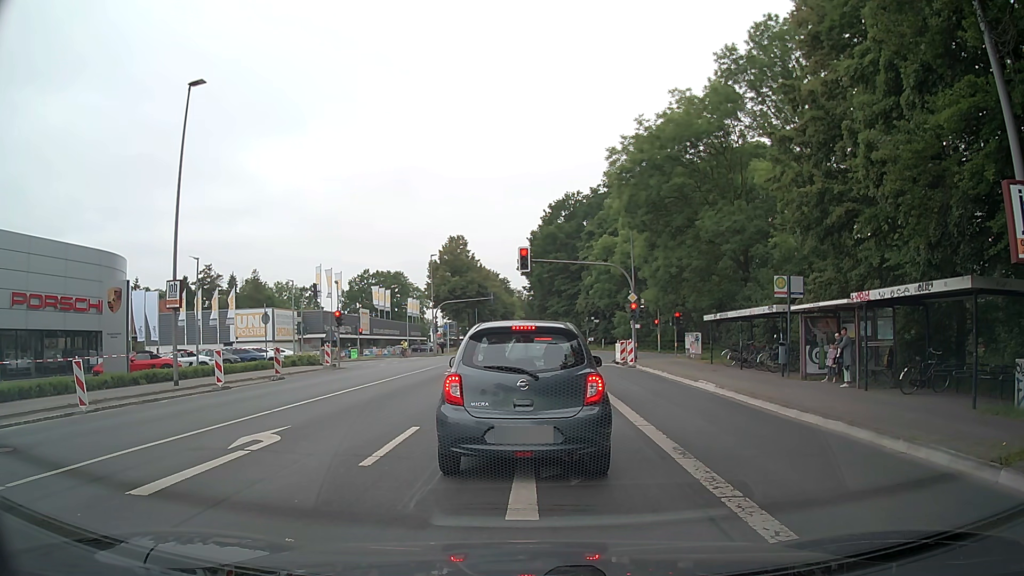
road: secondary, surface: asphalt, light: Day
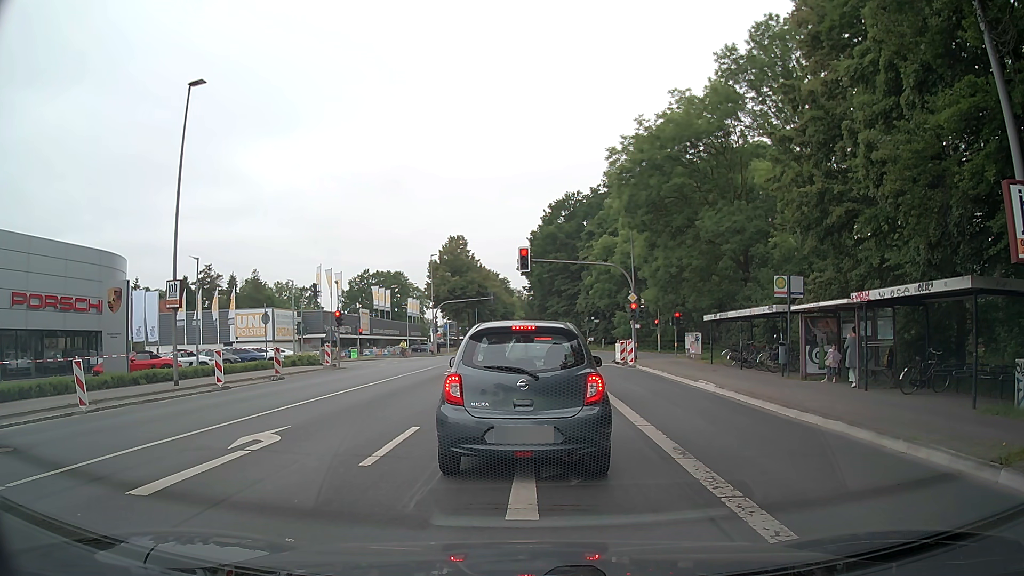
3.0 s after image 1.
(0.0, 0.0) m; 0°
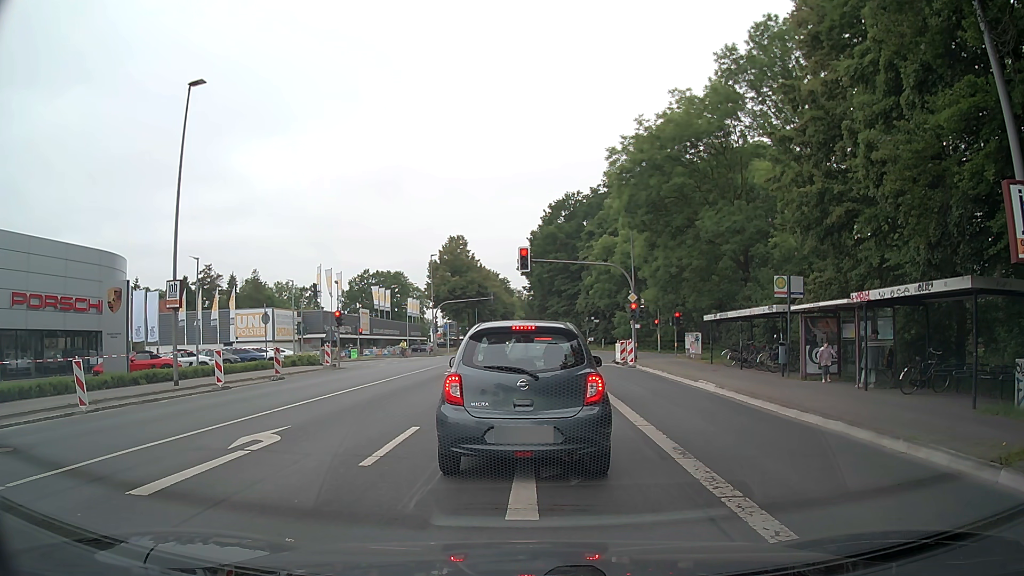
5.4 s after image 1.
(0.0, 0.0) m; 0°
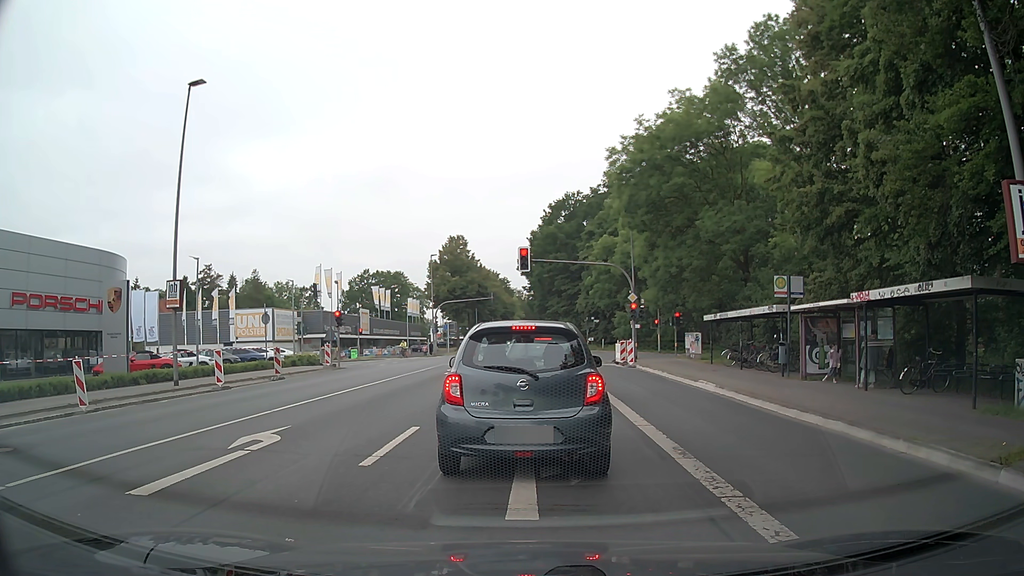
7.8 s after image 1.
(0.0, 0.0) m; 0°
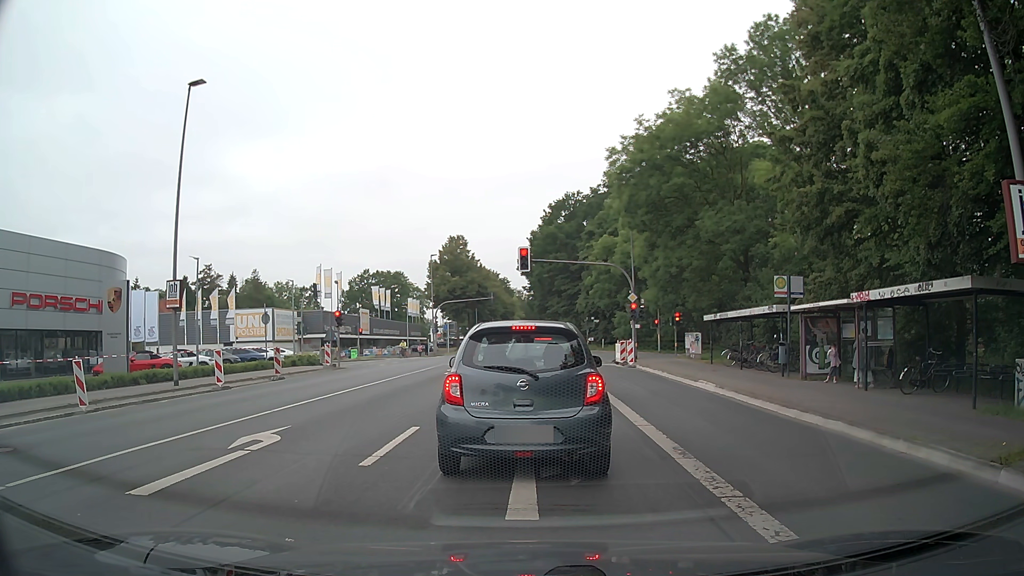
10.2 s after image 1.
(0.0, 0.0) m; 0°
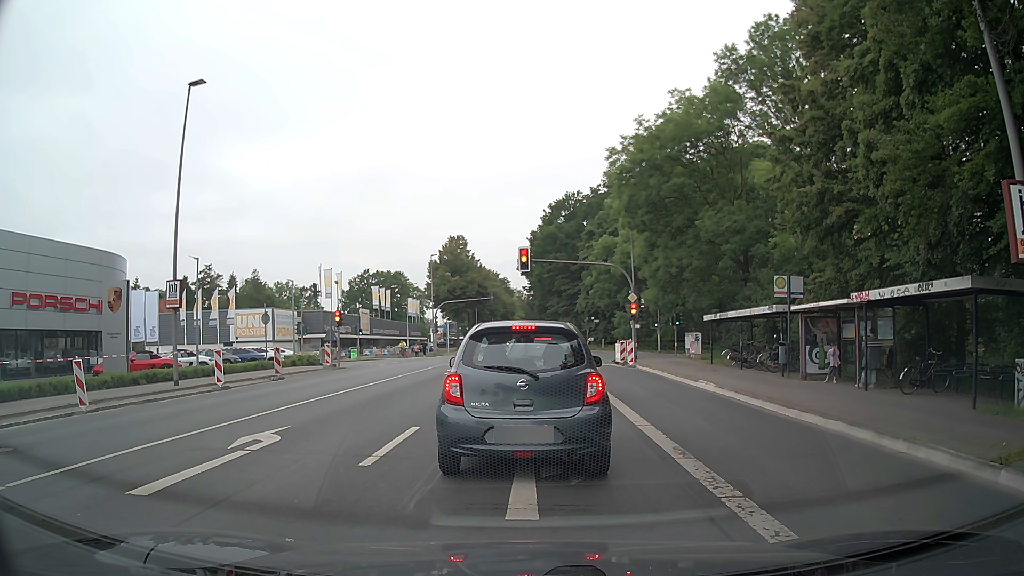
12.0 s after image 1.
(0.0, 0.0) m; 0°
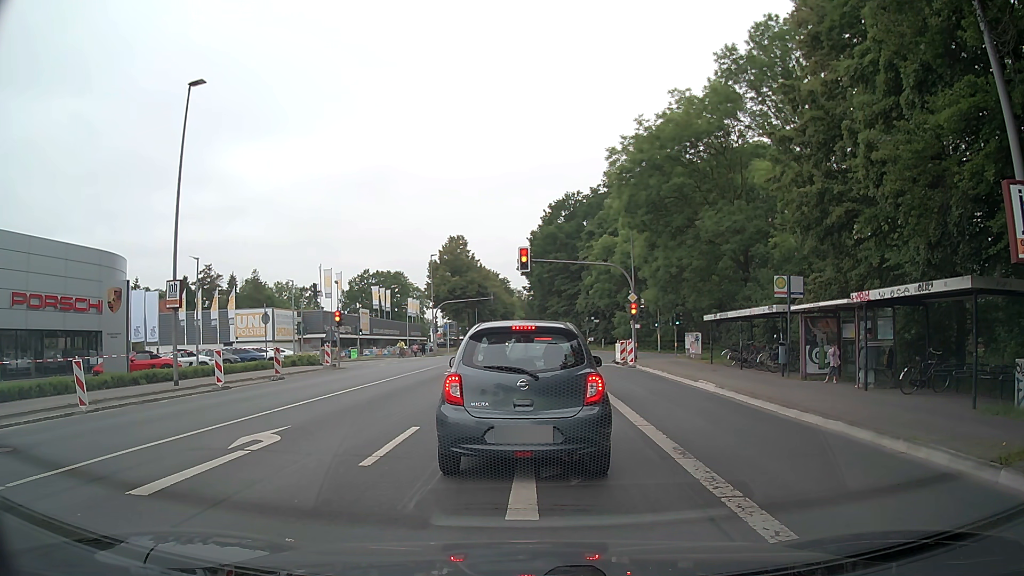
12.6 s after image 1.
(0.0, 0.0) m; 0°
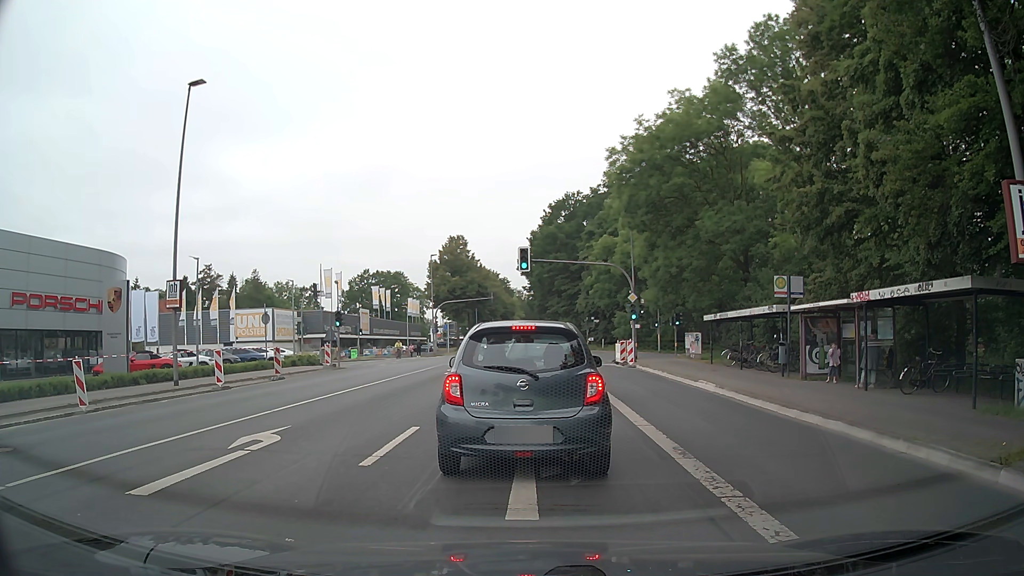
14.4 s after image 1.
(0.0, 0.0) m; 0°
(0, +10) (0, +20) (0, +30) (+1, +40) (+1, +50) (+2, +60) (+2, +70) (+2, +80) (+2, +90) (+2, +100) m
